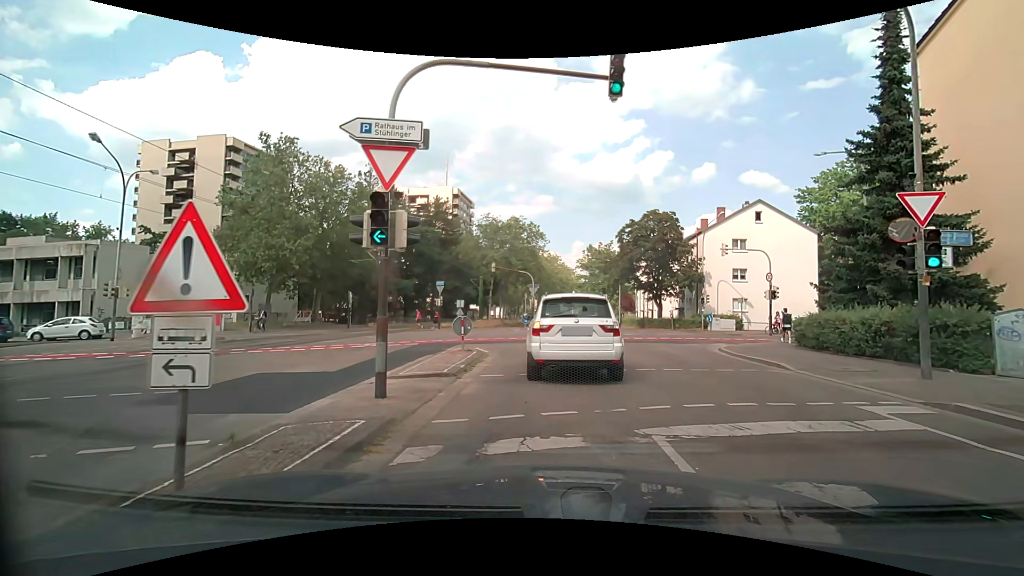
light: Day
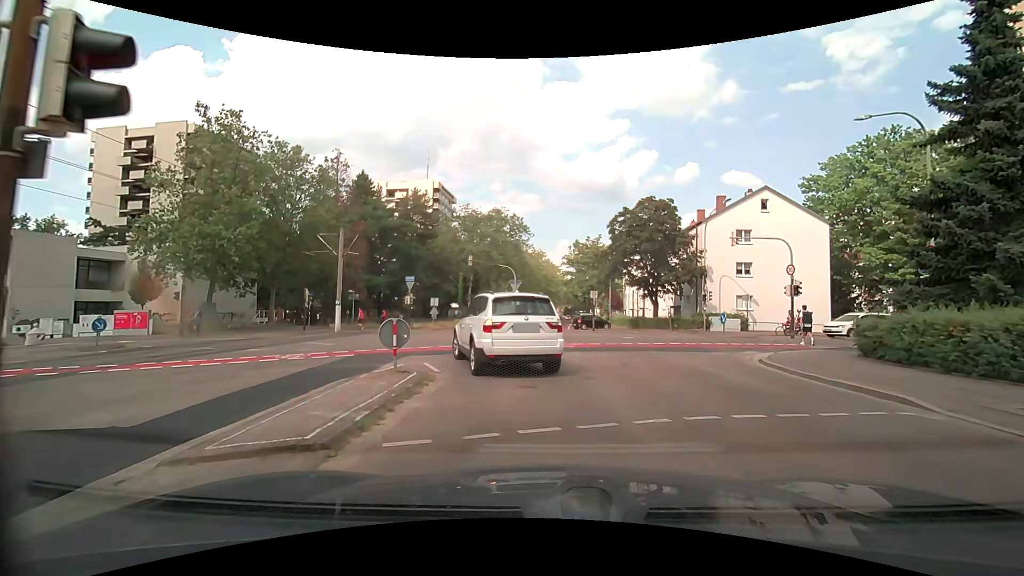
(+0.2, +5.3) m; +2°
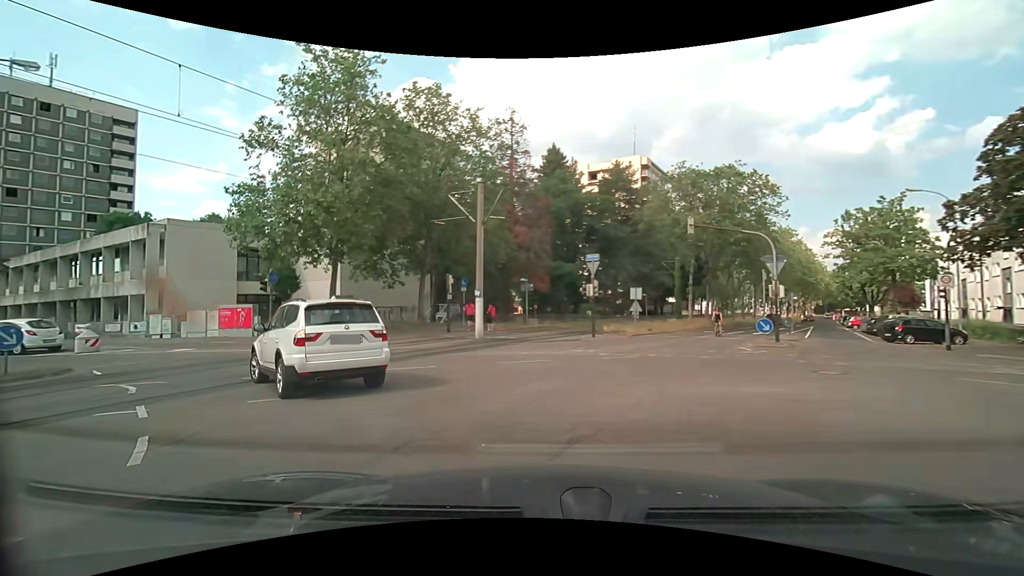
(-1.4, +15.0) m; -25°
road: residential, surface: asphalt
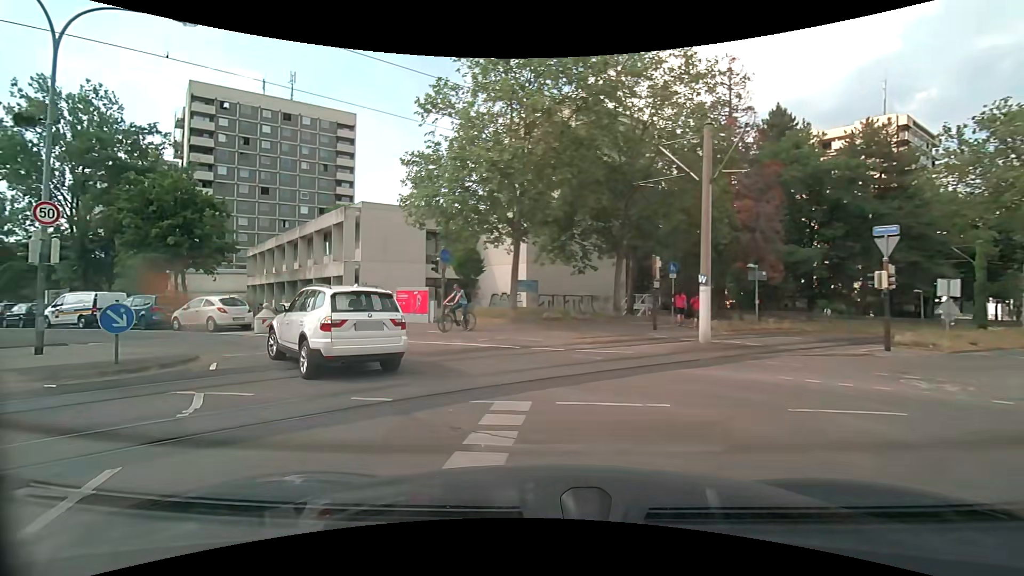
(-1.0, +5.6) m; -21°
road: tertiary
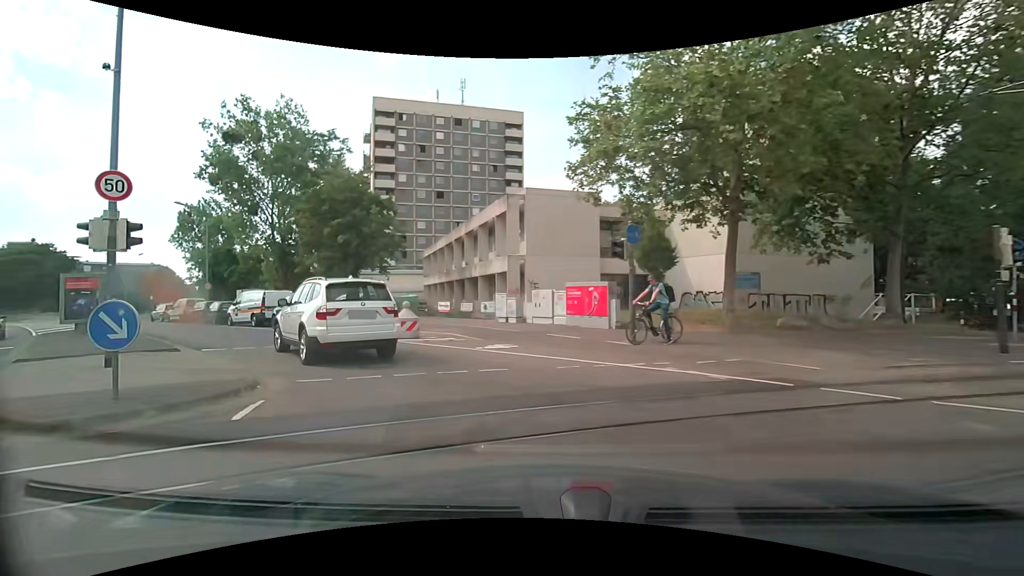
(-0.9, +5.8) m; -19°
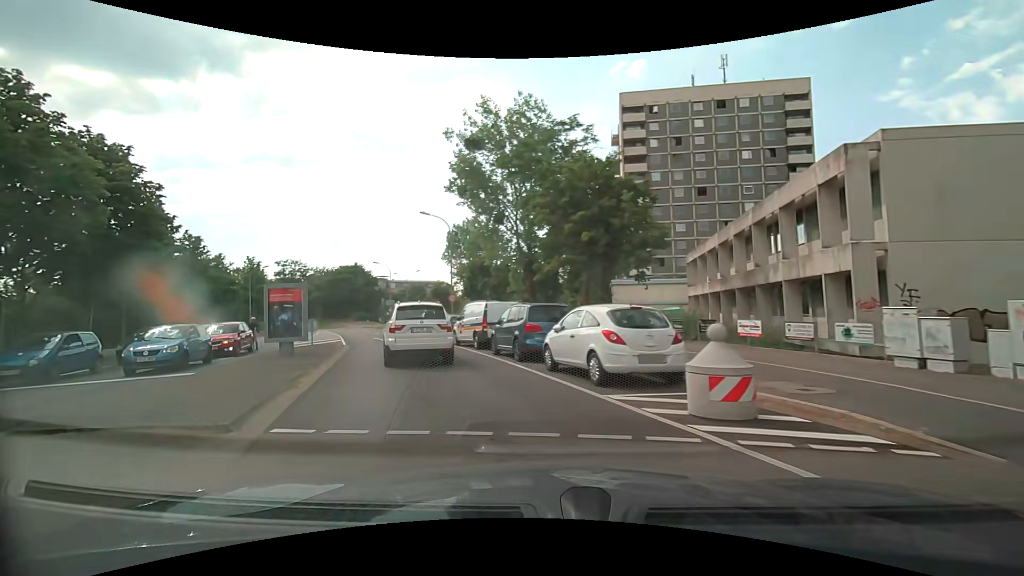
(-2.2, +8.9) m; -28°
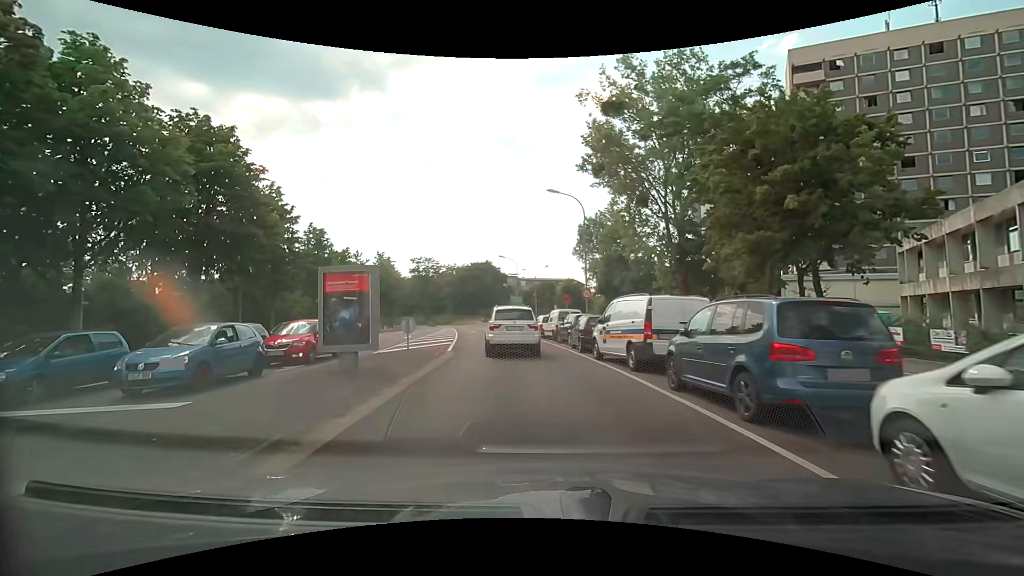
(-1.1, +7.1) m; -14°
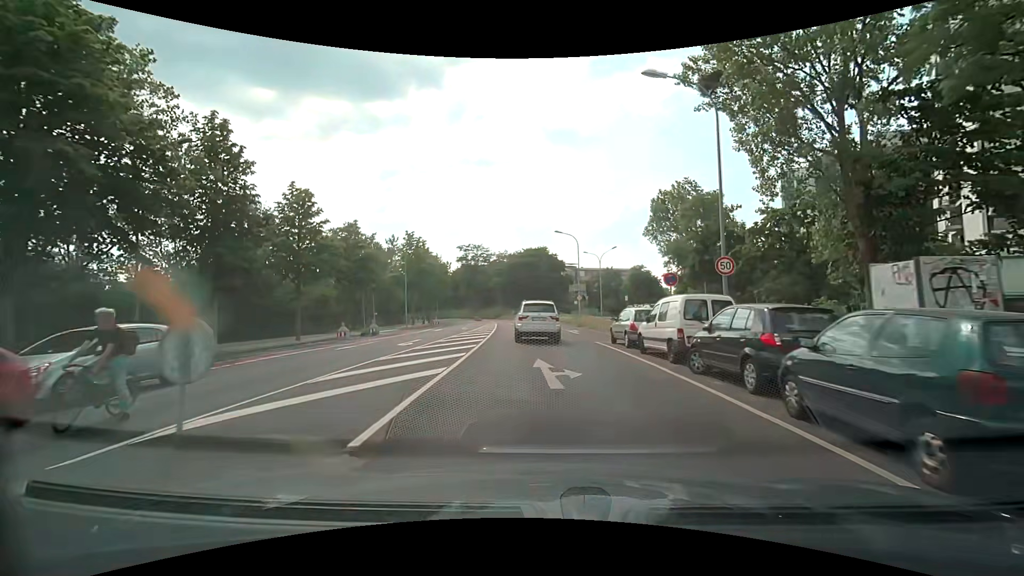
(-1.2, +14.7) m; -7°
(0, +10) (-1, +20) (-1, +30) (-2, +40) (-3, +50) (-4, +60) (-5, +70) (-7, +80) (-10, +89) (-13, +99) m
